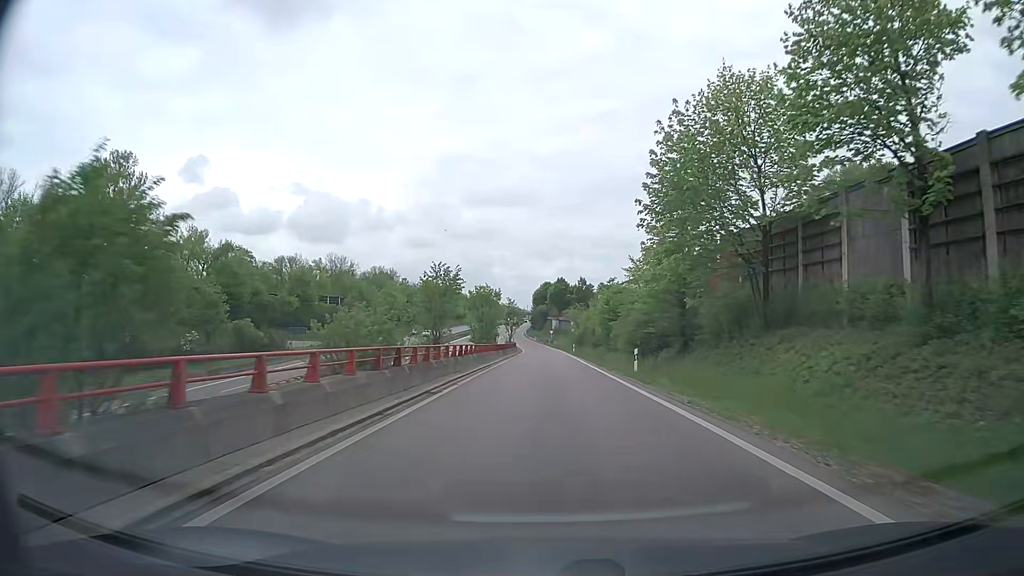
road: trunk_link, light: Day
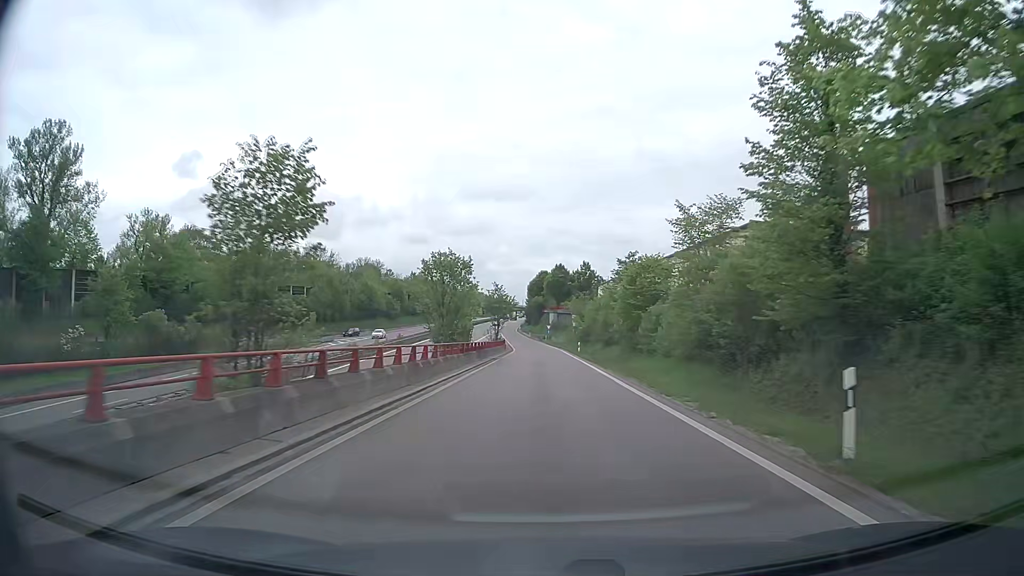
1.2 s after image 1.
(0.0, +18.8) m; 0°
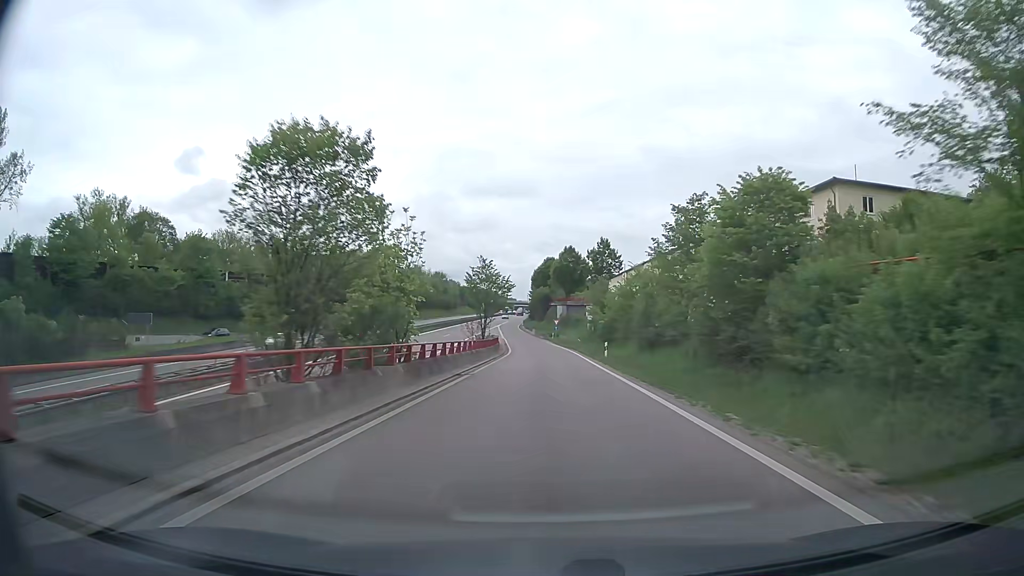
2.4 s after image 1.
(-0.1, +20.9) m; -1°
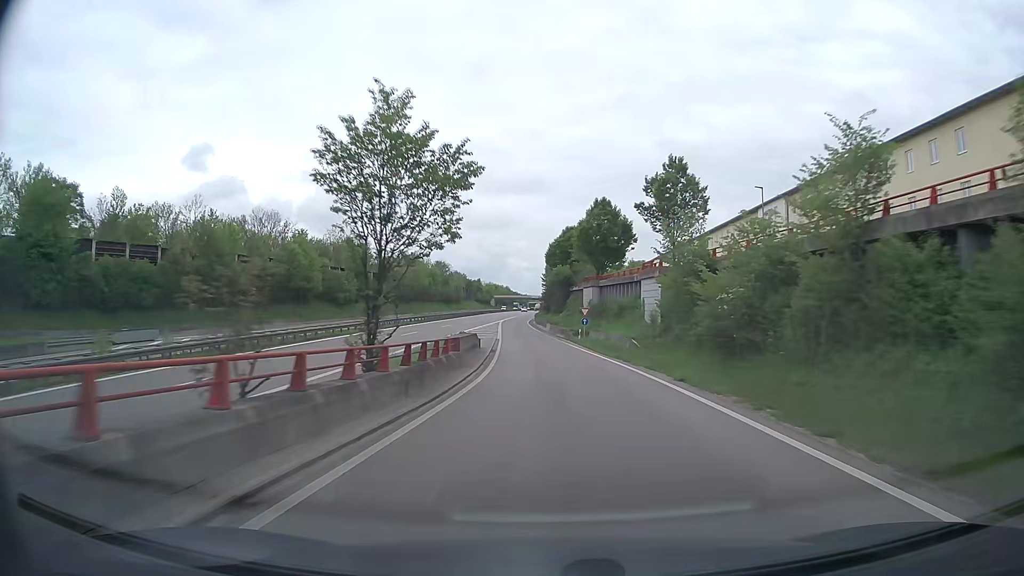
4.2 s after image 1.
(-0.2, +34.4) m; -1°
